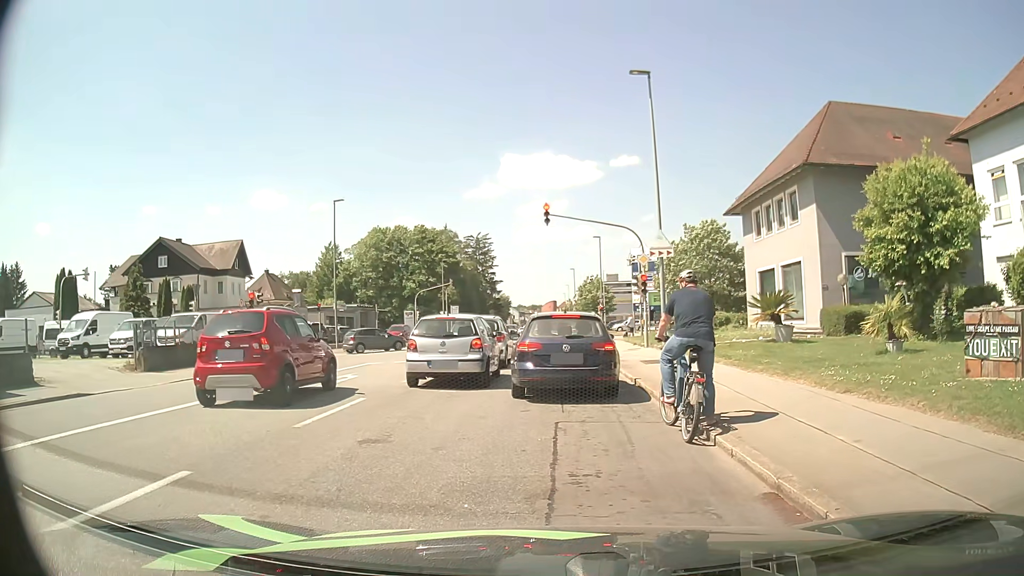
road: tertiary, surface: asphalt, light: Day
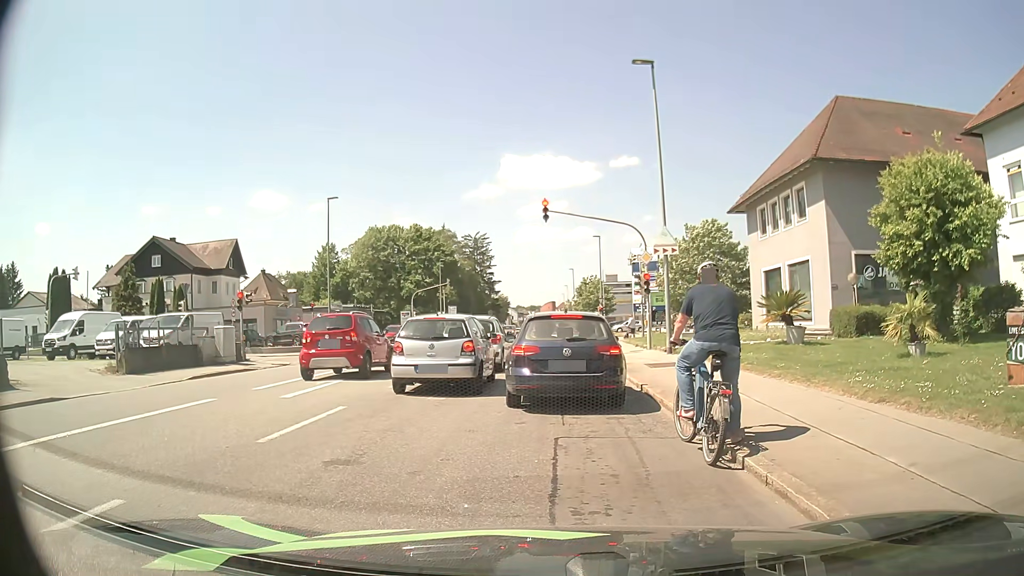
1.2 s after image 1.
(0.0, +1.0) m; 0°
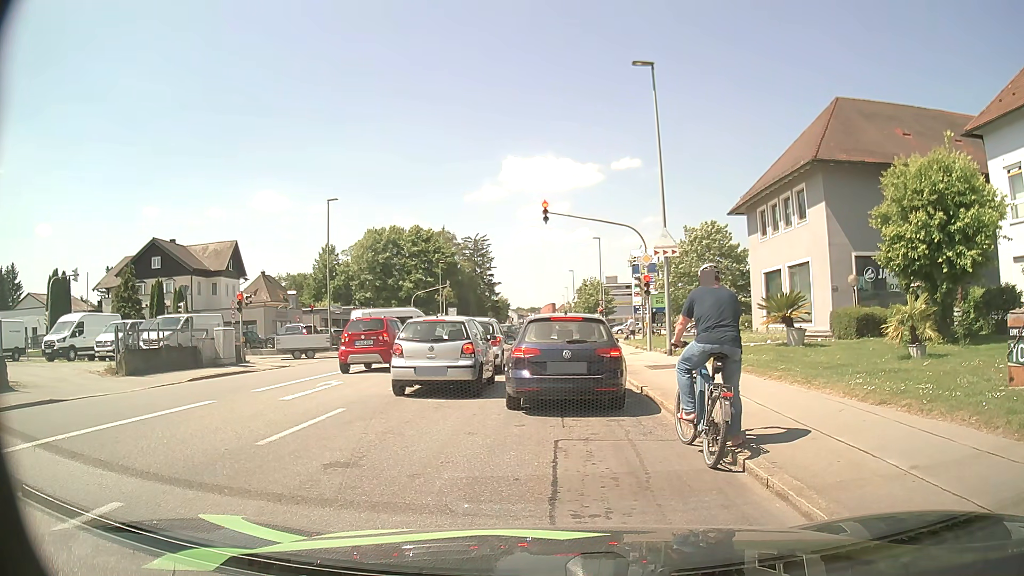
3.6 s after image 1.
(0.0, +0.1) m; 0°
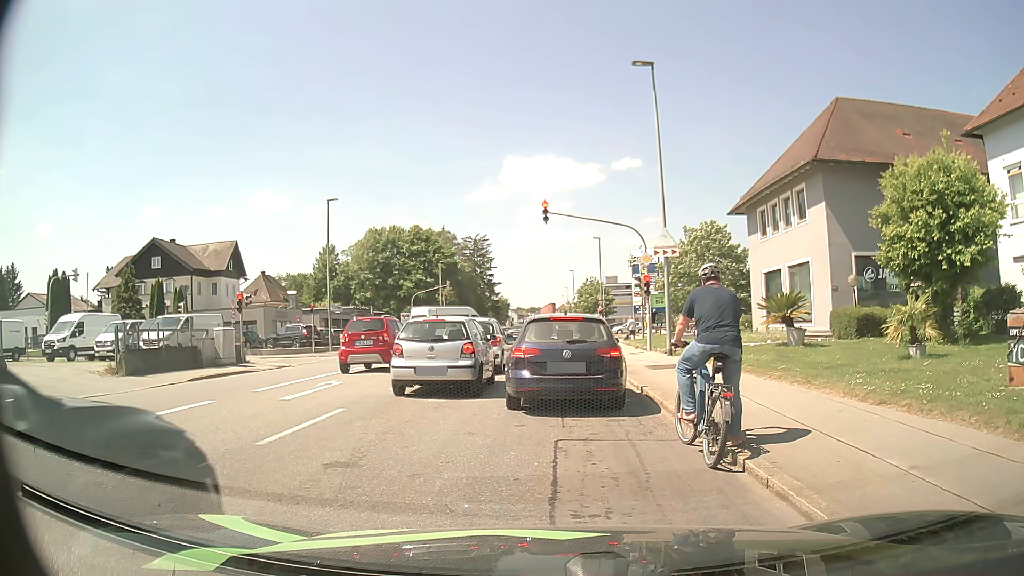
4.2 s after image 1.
(0.0, 0.0) m; 0°
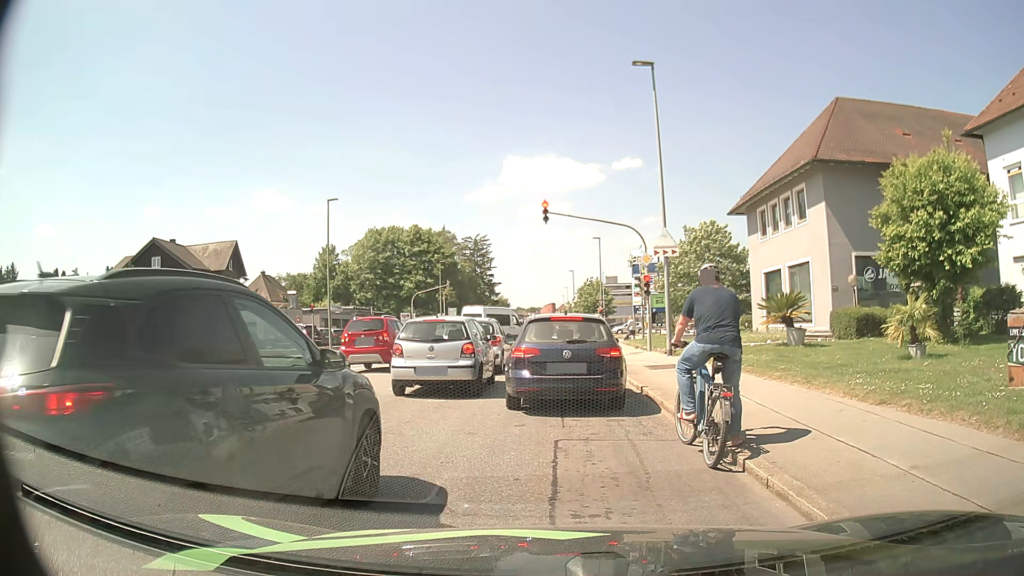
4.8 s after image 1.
(0.0, 0.0) m; 0°
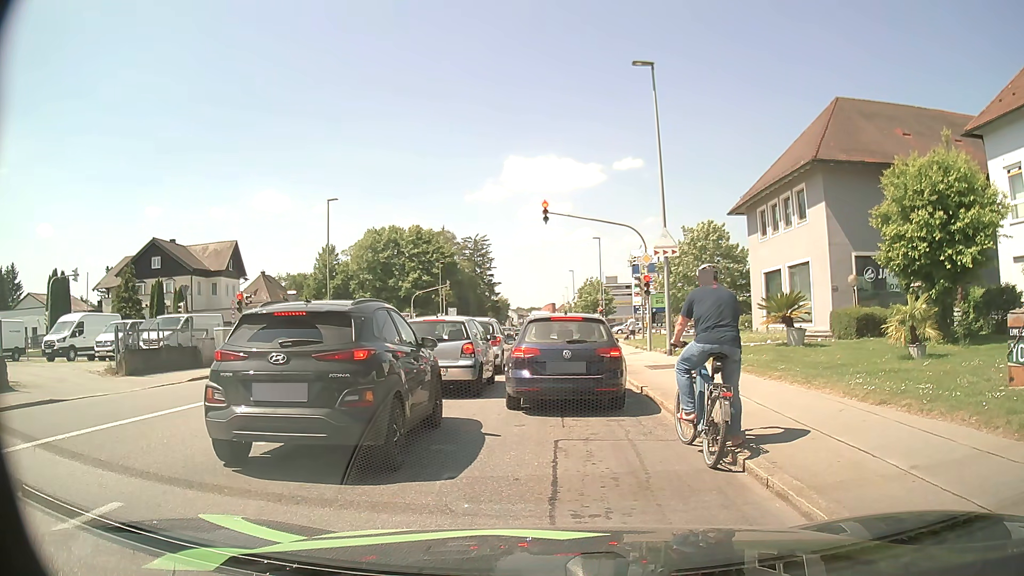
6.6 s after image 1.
(0.0, 0.0) m; 0°
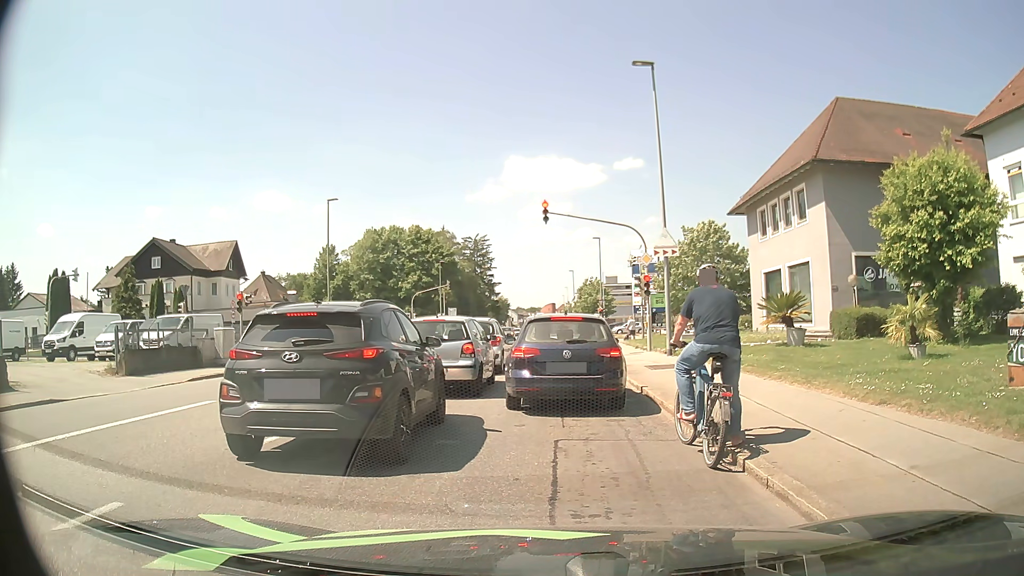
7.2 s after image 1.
(0.0, 0.0) m; 0°
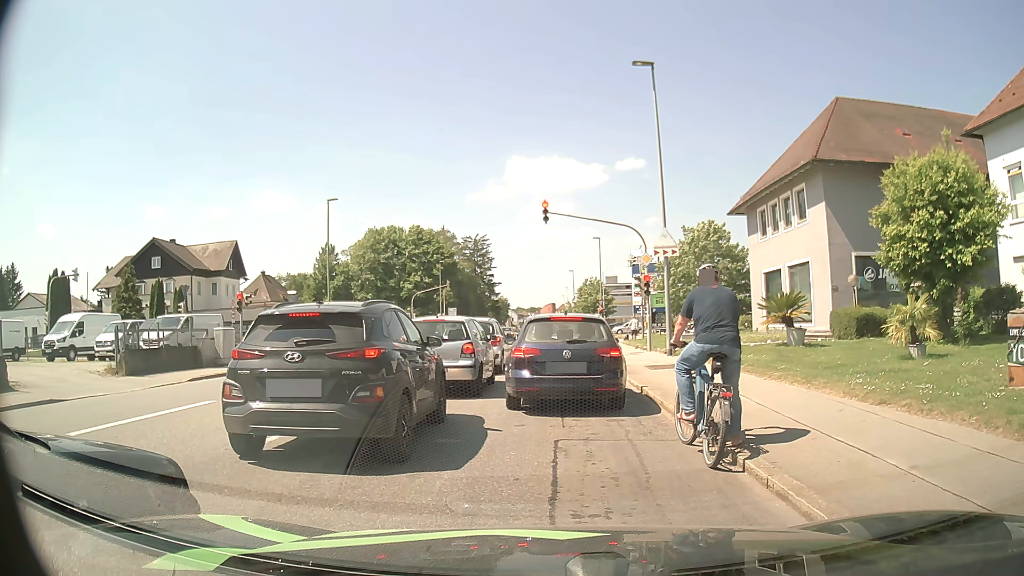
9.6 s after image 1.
(0.0, 0.0) m; 0°
(0, +10) (0, +20) (-1, +30) (-1, +40) (-1, +50) (-1, +60) (-2, +70) (-2, +80) (-2, +90) (-3, +100) m
